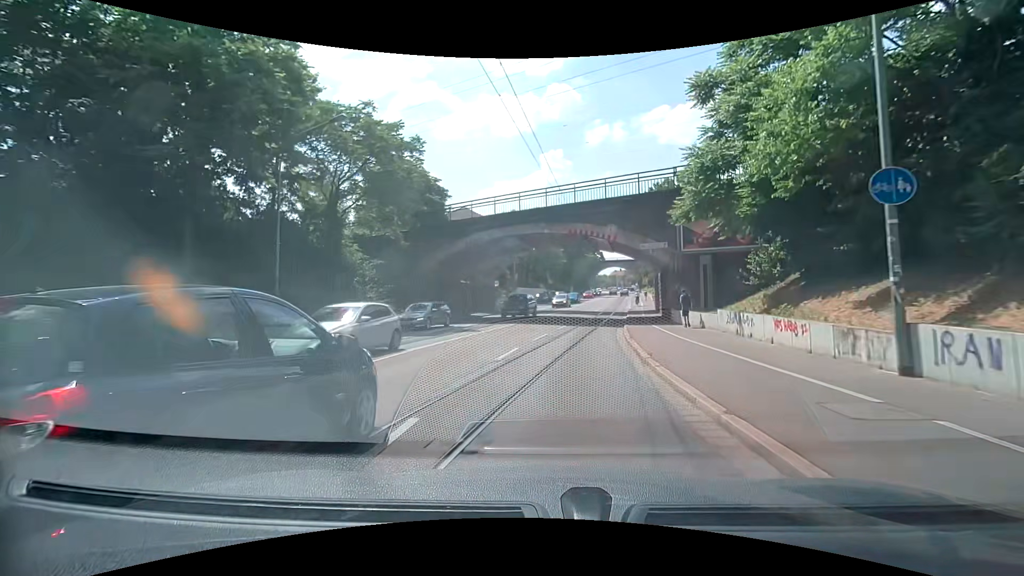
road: primary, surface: asphalt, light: Day
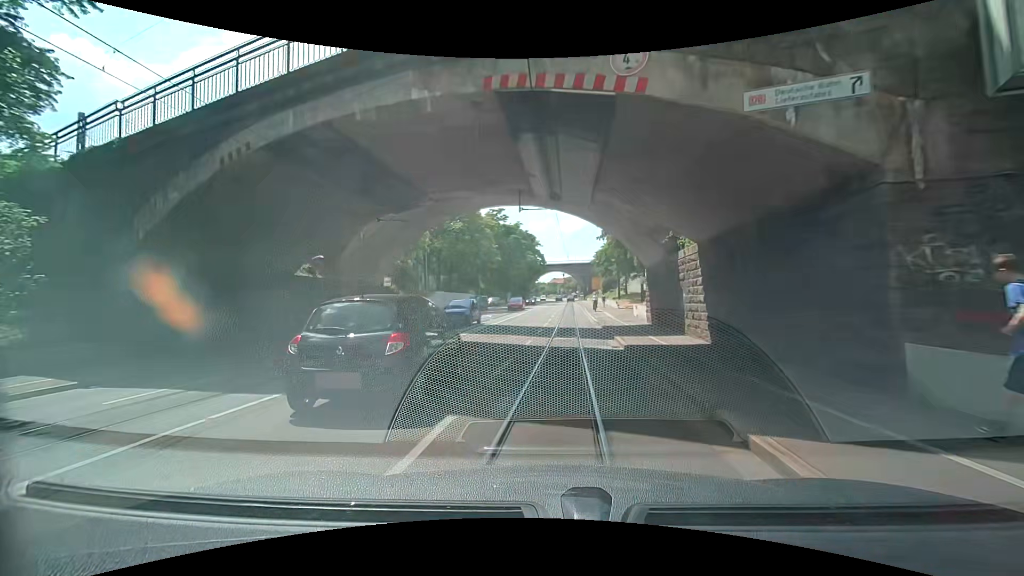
(+1.2, +20.4) m; +6°
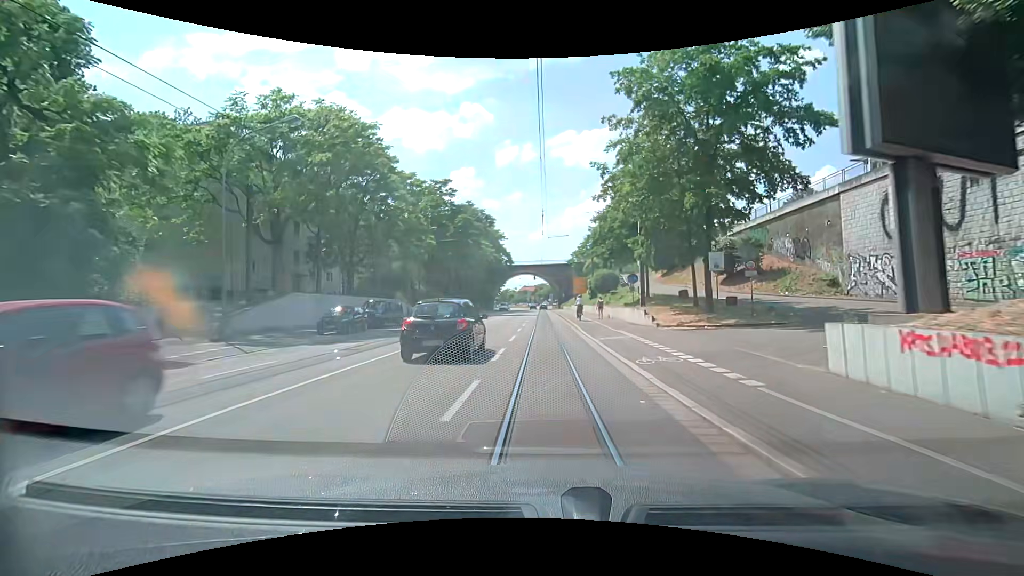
(+0.1, +27.3) m; +3°
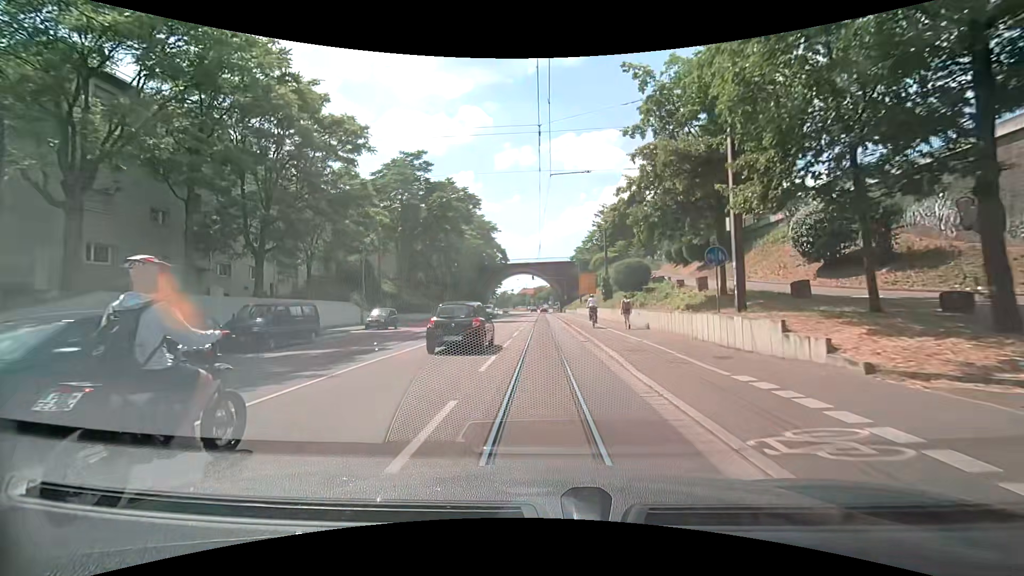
(+0.2, +13.8) m; +1°
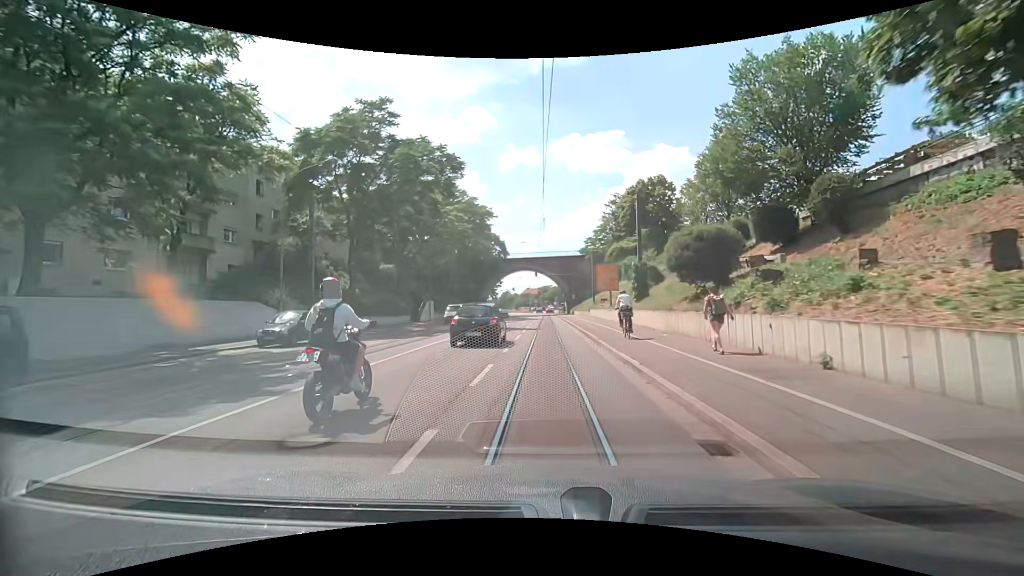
(-0.1, +13.7) m; -1°
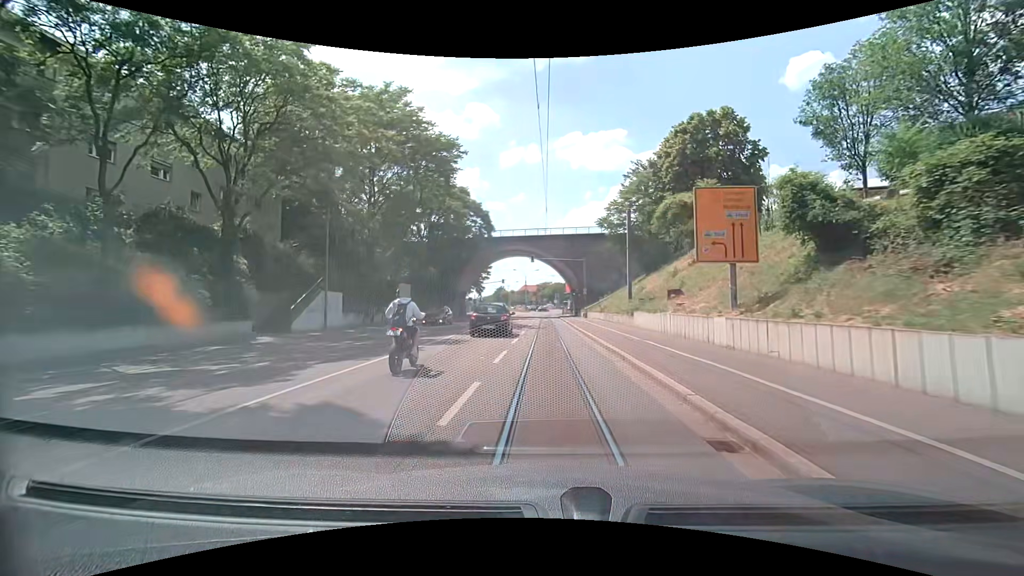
(+0.1, +27.0) m; 0°
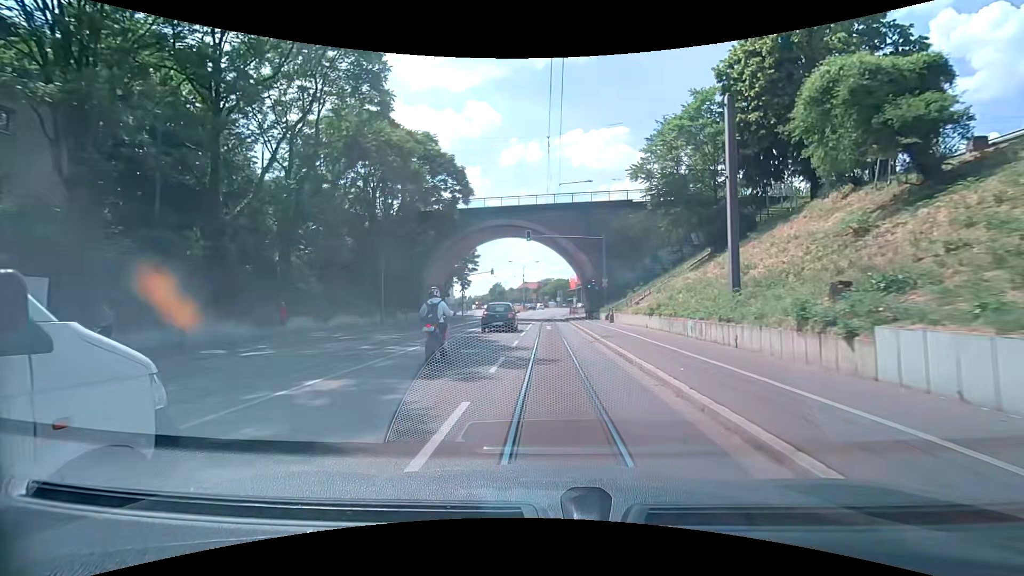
(0.0, +19.8) m; 0°
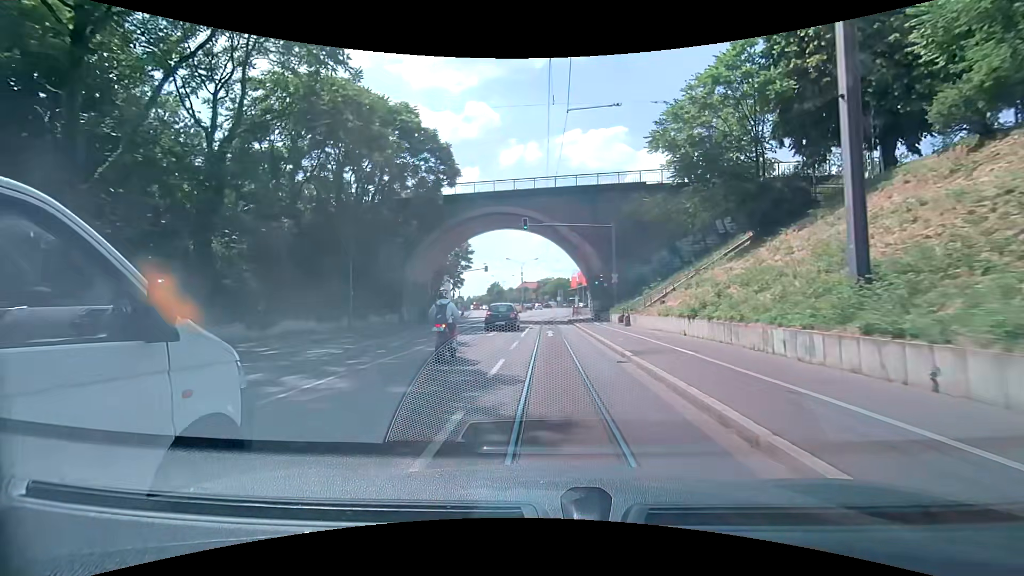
(0.0, +6.5) m; +1°
(0, +10) (0, +20) (0, +30) (0, +40) (0, +50) (0, +60) (0, +70) (0, +80) (0, +90) (0, +100) m
